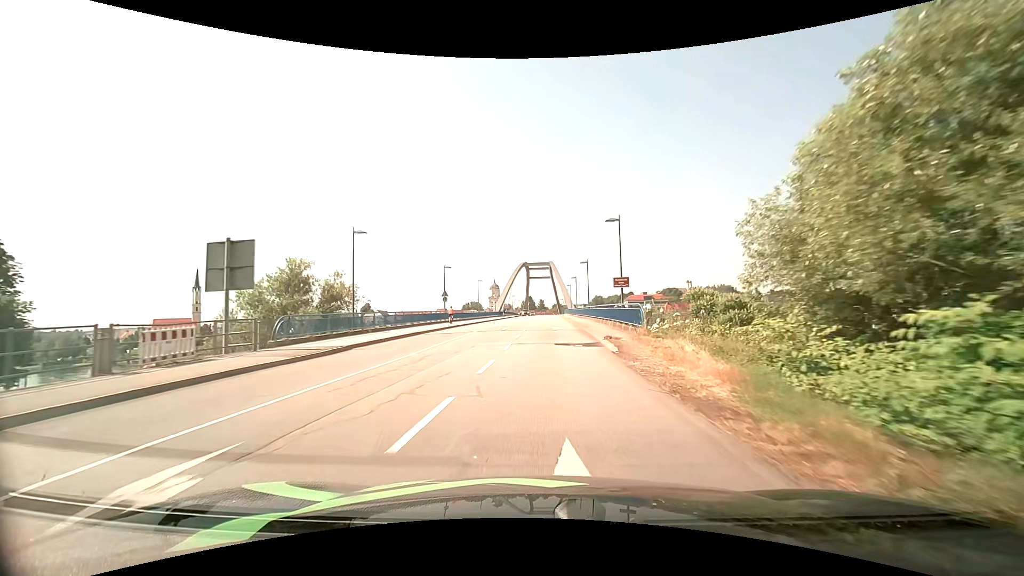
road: secondary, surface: asphalt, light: Day
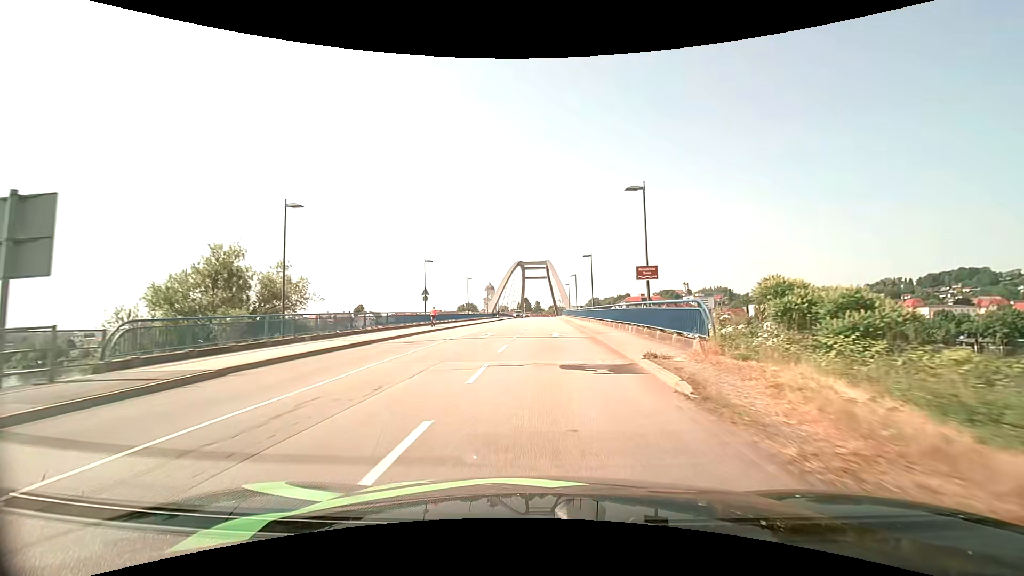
(0.0, +7.8) m; +1°
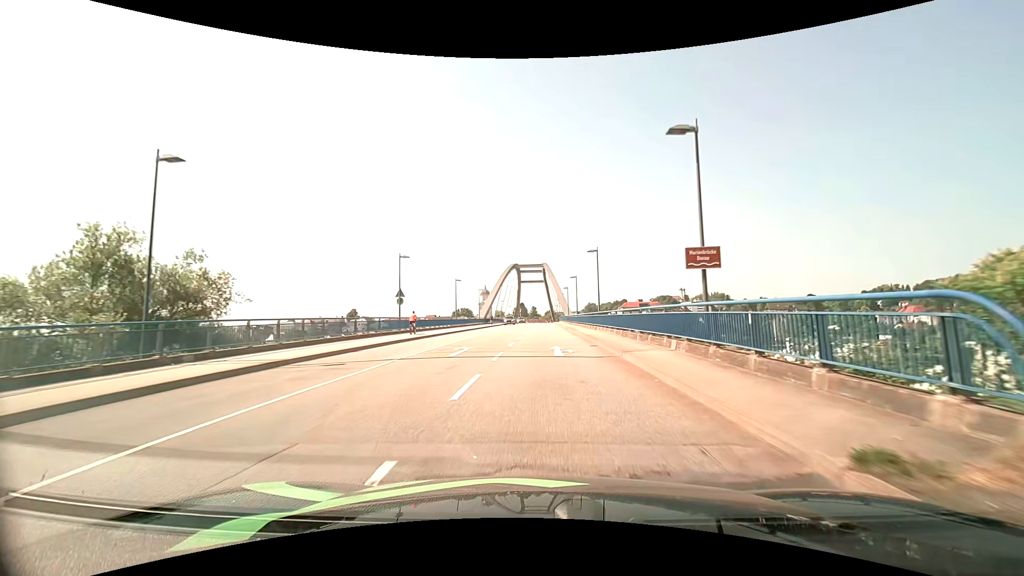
(0.0, +7.6) m; 0°
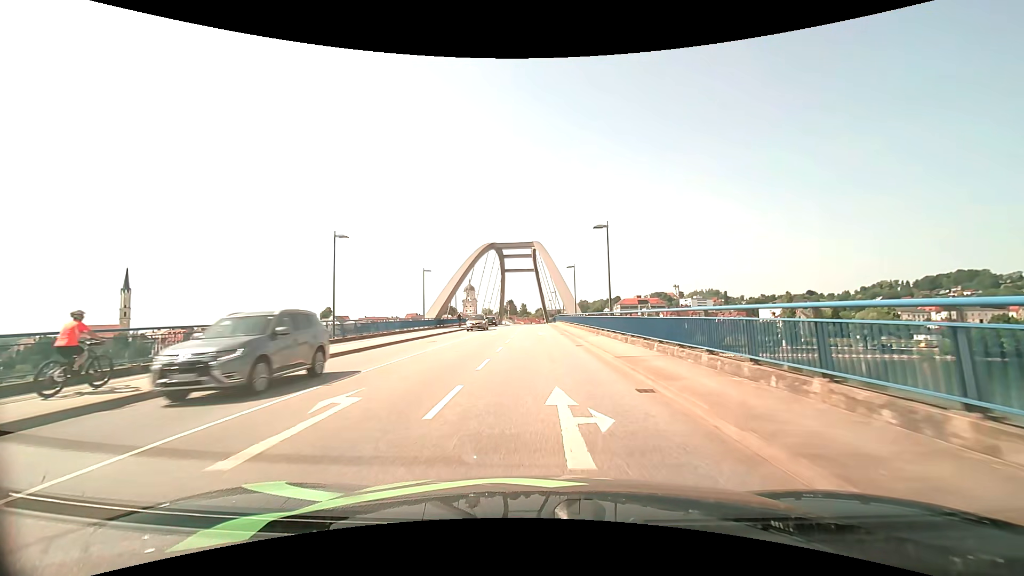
(+0.5, +37.2) m; +1°
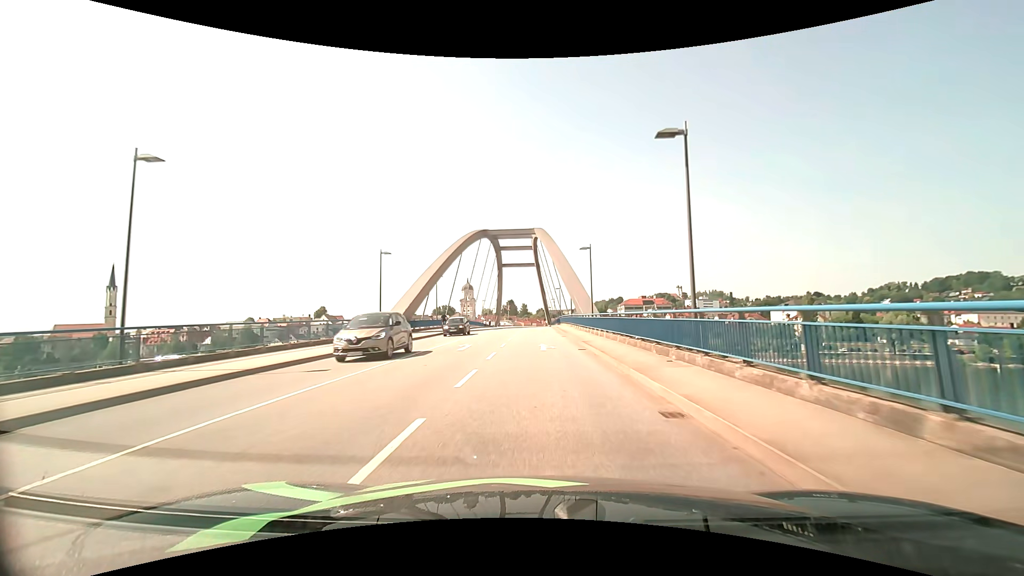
(0.0, +15.0) m; 0°
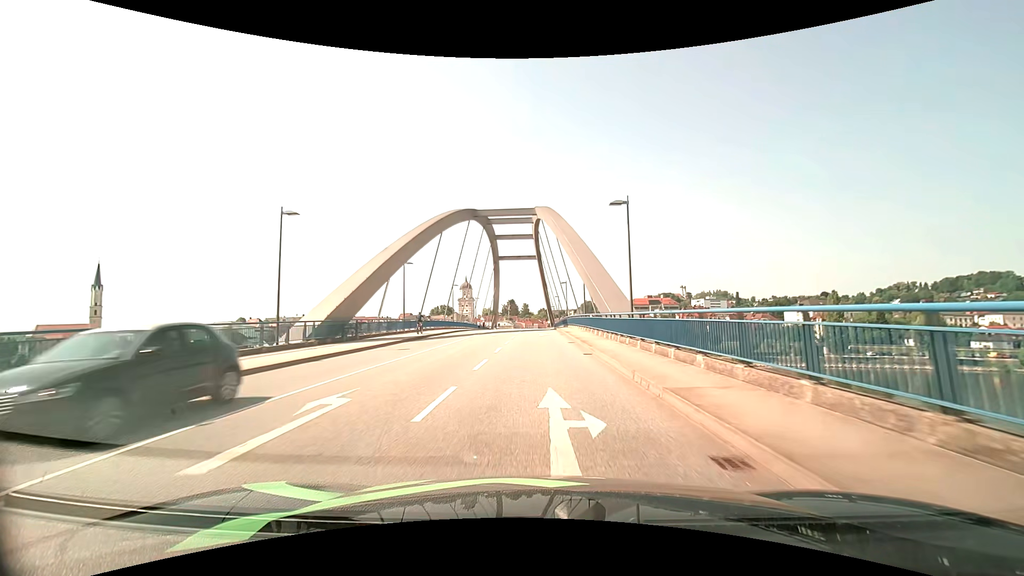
(0.0, +15.2) m; 0°
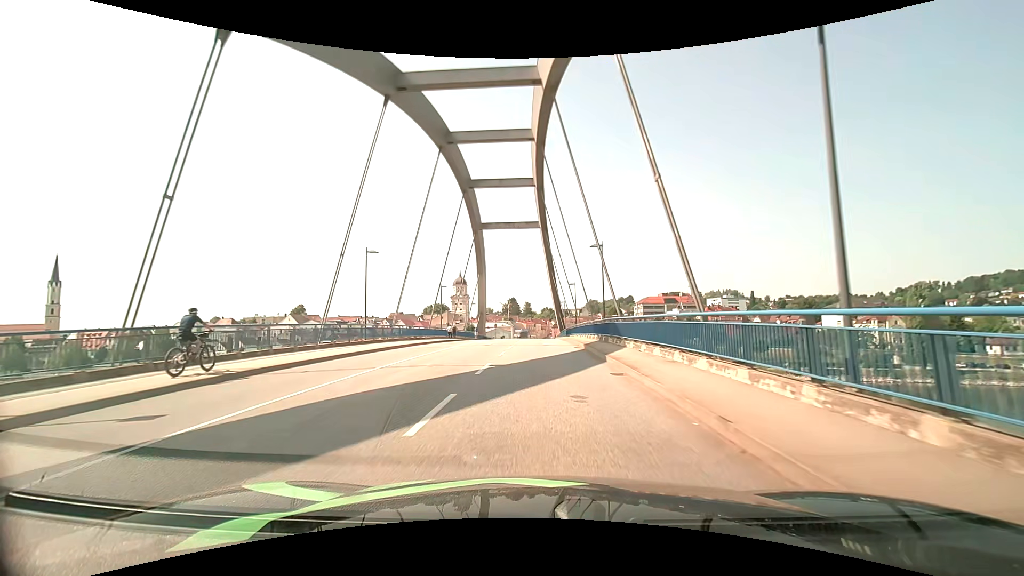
(-0.1, +36.6) m; -1°
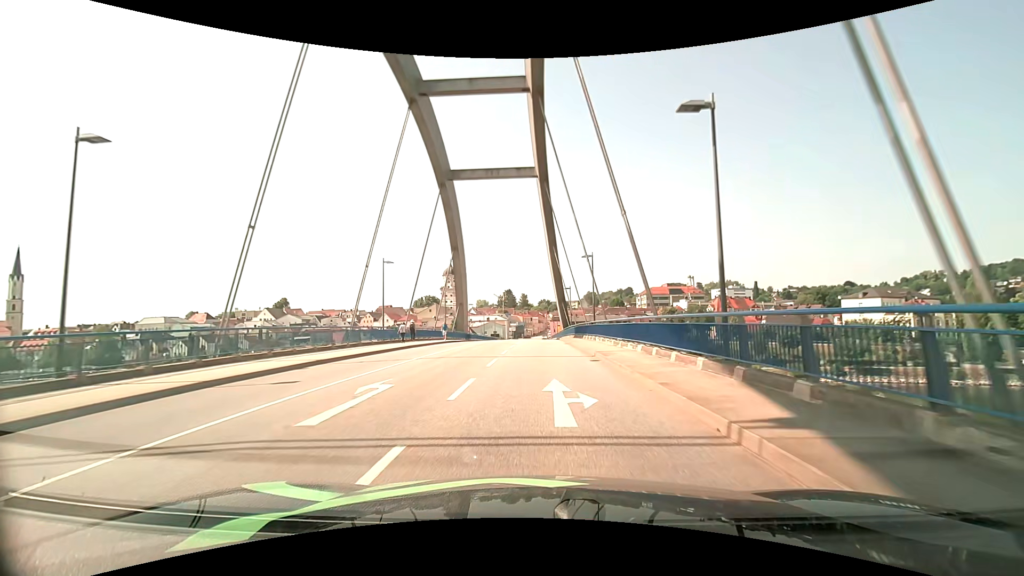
(+0.2, +21.5) m; +1°
(0, +10) (0, +20) (0, +30) (0, +40) (0, +50) (0, +60) (0, +70) (0, +80) (0, +90) (0, +100) m
